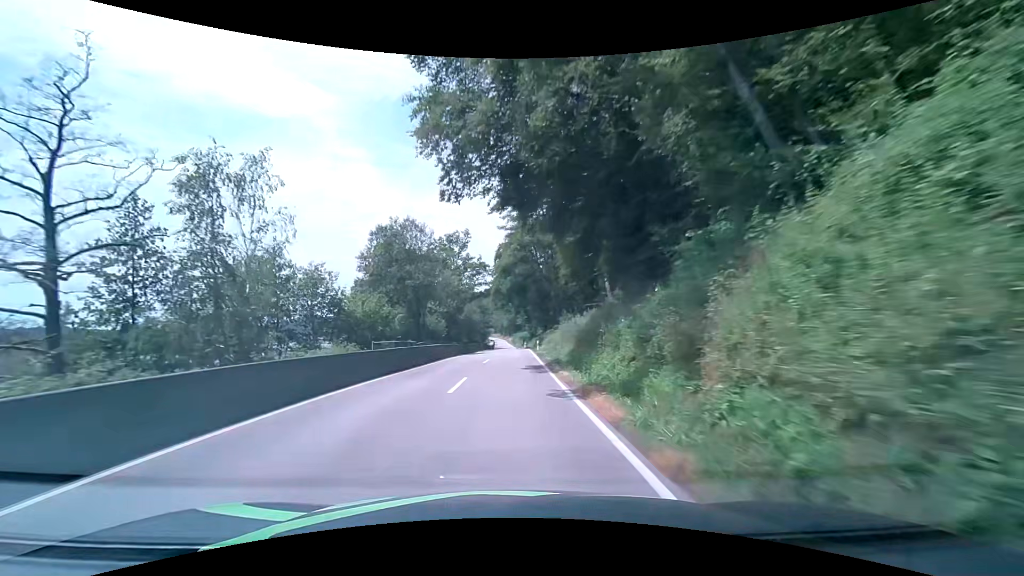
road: secondary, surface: asphalt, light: Day
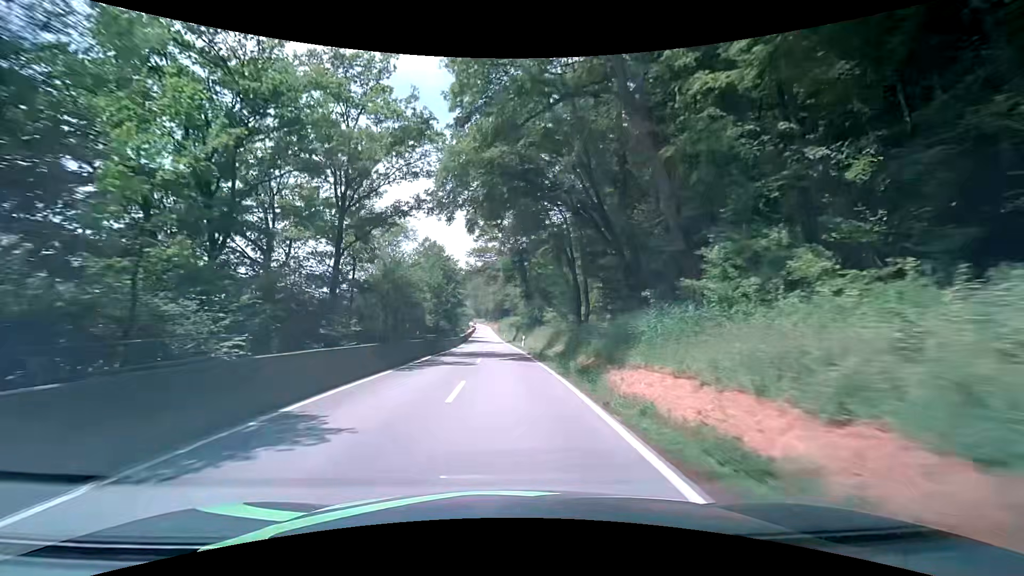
(+0.7, +50.1) m; +1°
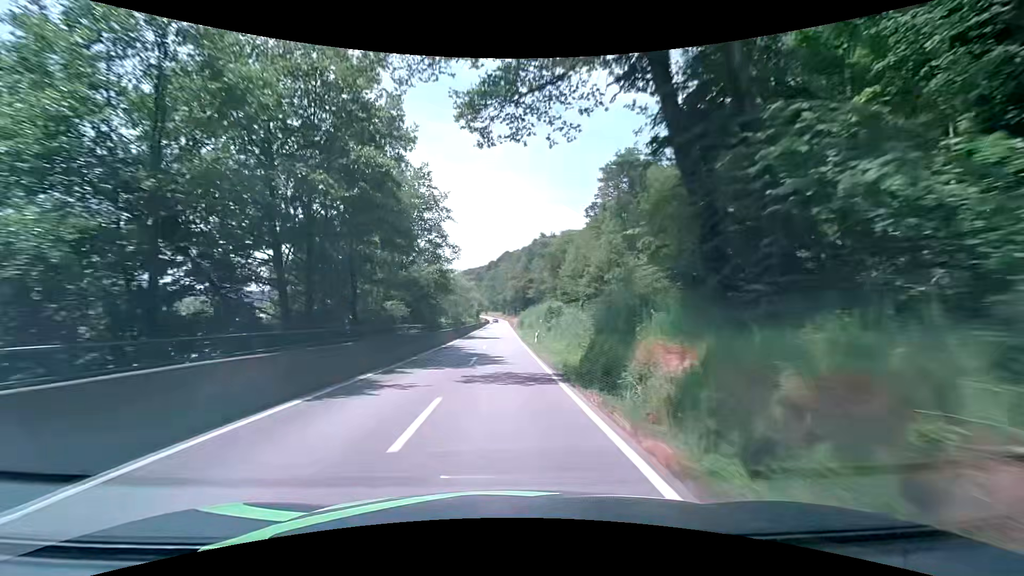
(-0.6, +51.9) m; -2°
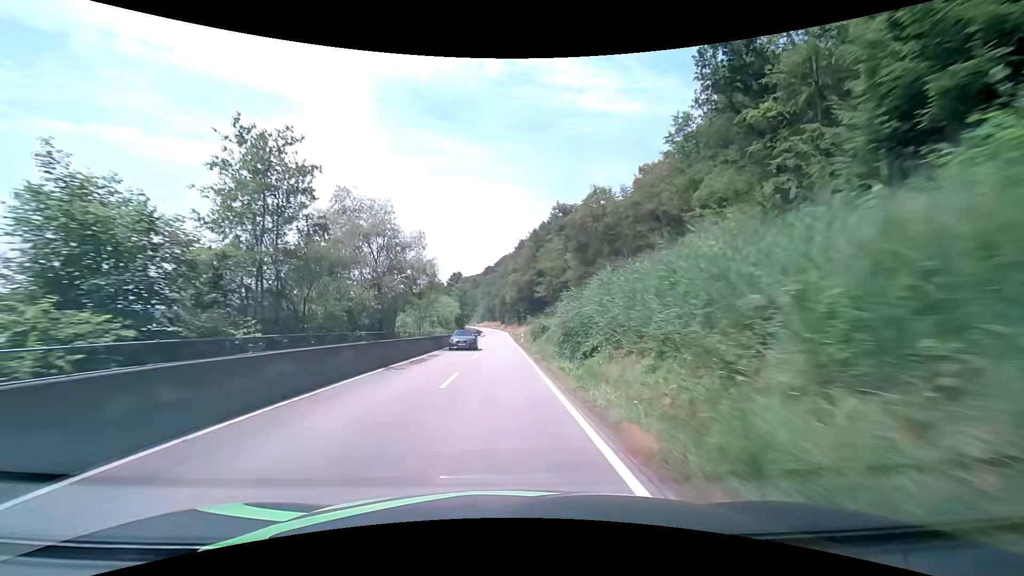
(+0.3, +53.8) m; 0°
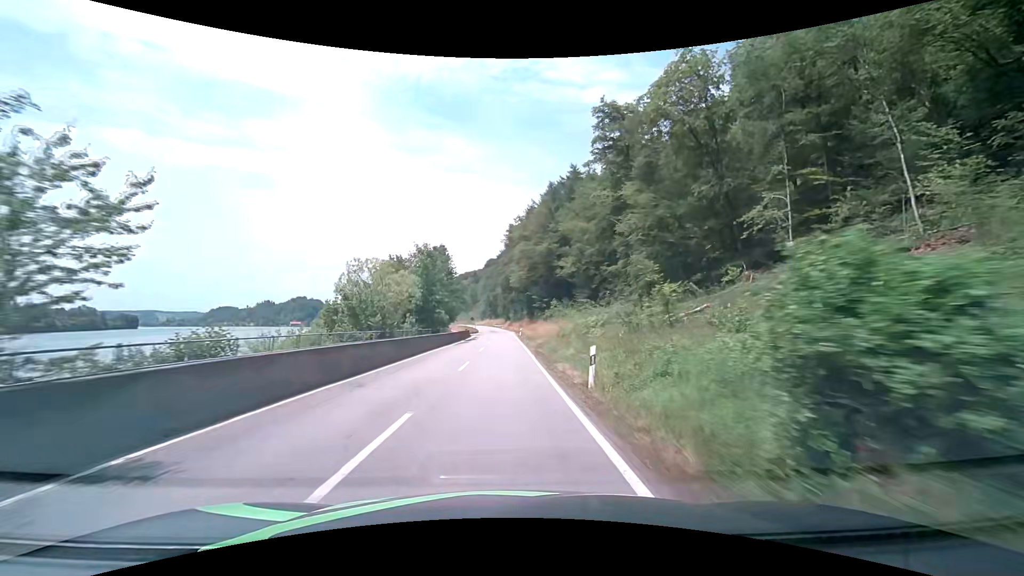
(-0.1, +43.5) m; -1°
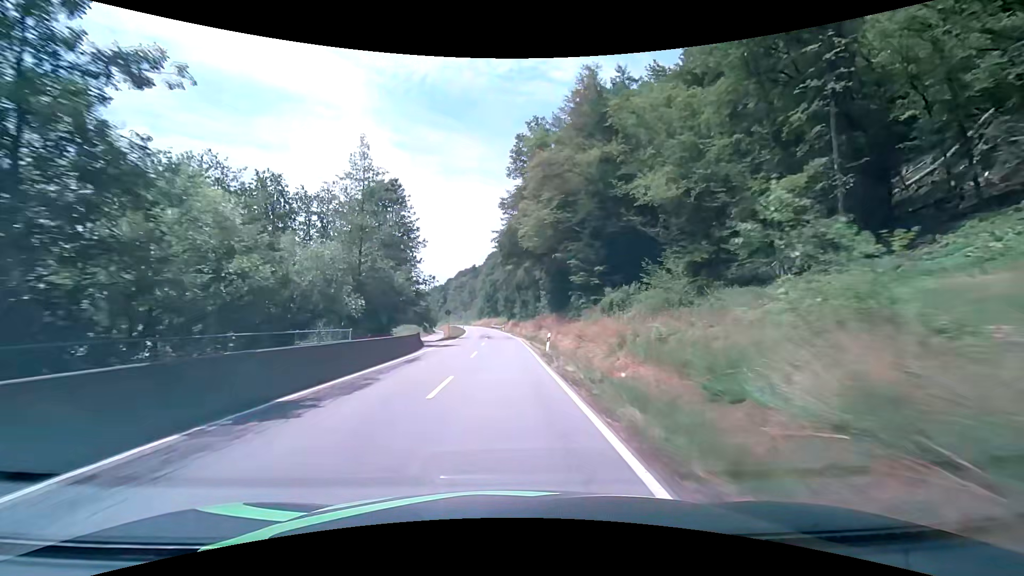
(0.0, +43.0) m; 0°
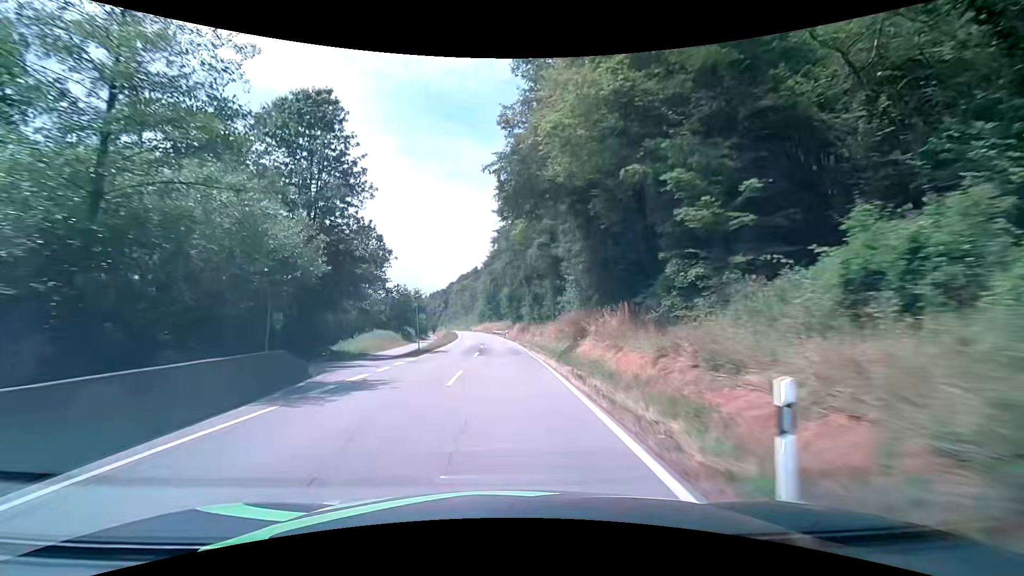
(-0.1, +21.1) m; 0°
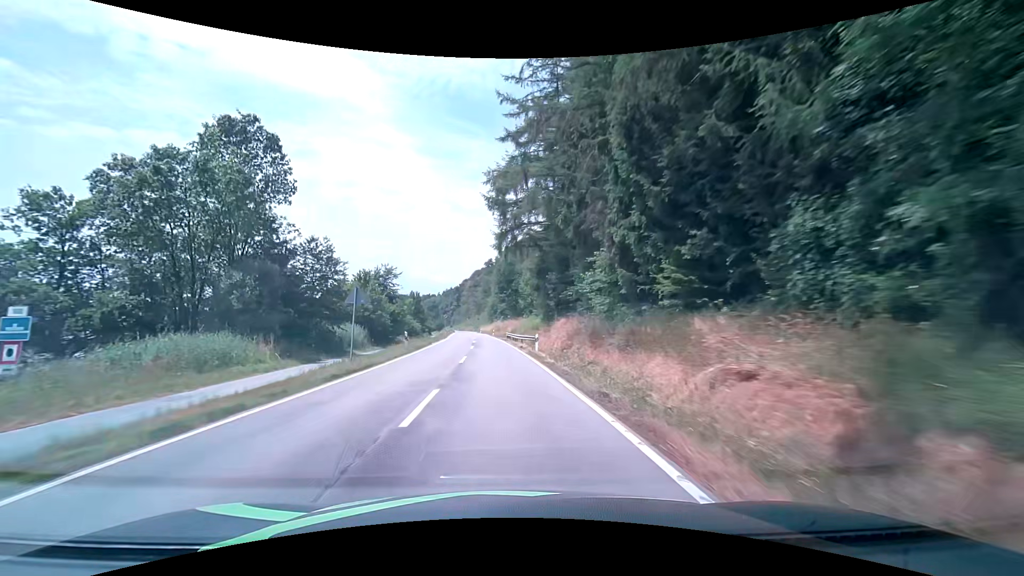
(-0.6, +41.3) m; -2°
(0, +10) (0, +20) (-1, +30) (-1, +40) (-2, +50) (-2, +60) (-3, +70) (-4, +80) (-4, +90) (-5, +100) m
